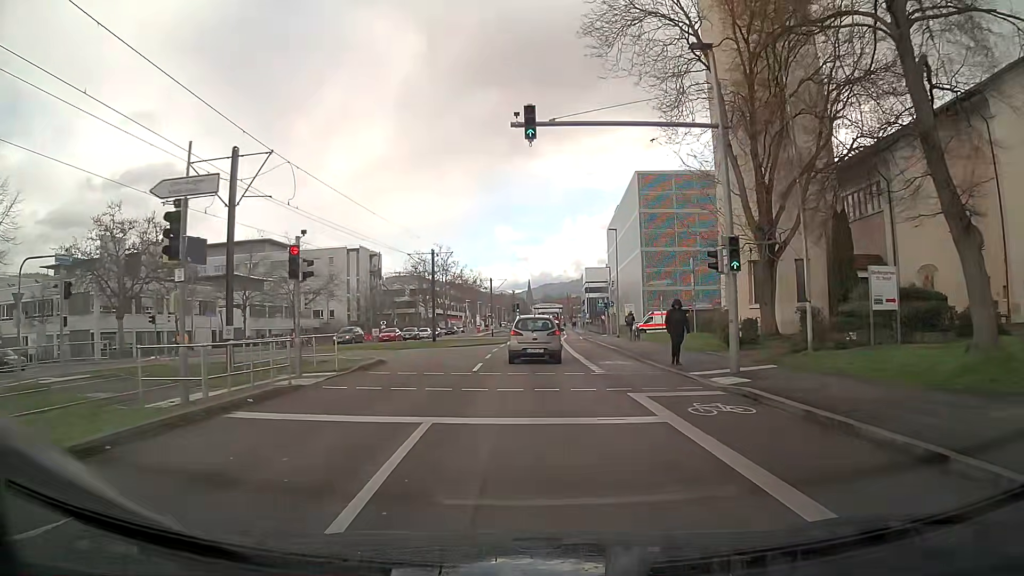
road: secondary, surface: asphalt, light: Day
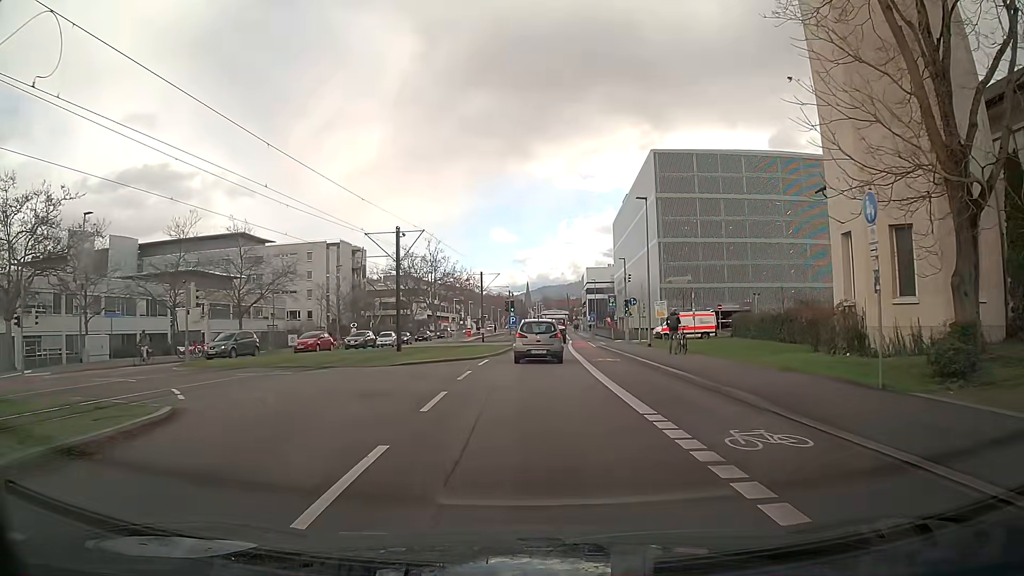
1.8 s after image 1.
(0.0, +14.1) m; 0°
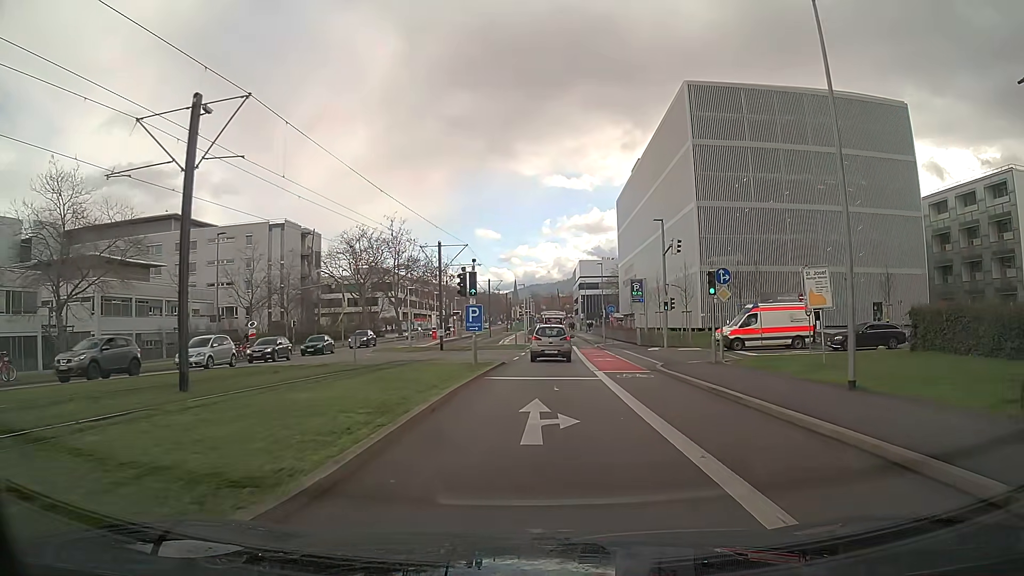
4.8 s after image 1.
(+0.3, +25.0) m; +2°
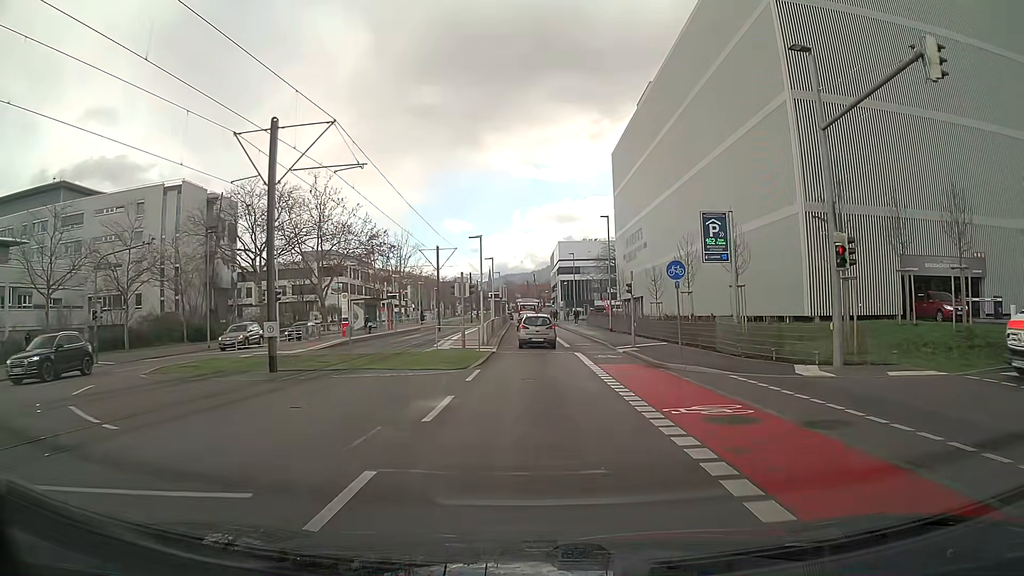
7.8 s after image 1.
(+0.5, +27.4) m; +2°
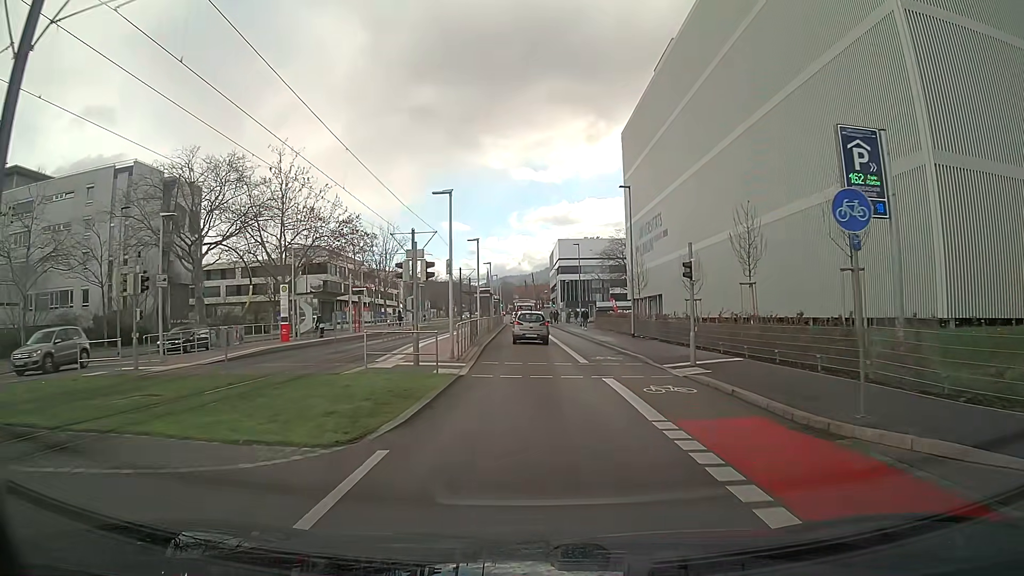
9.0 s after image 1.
(0.0, +11.6) m; 0°
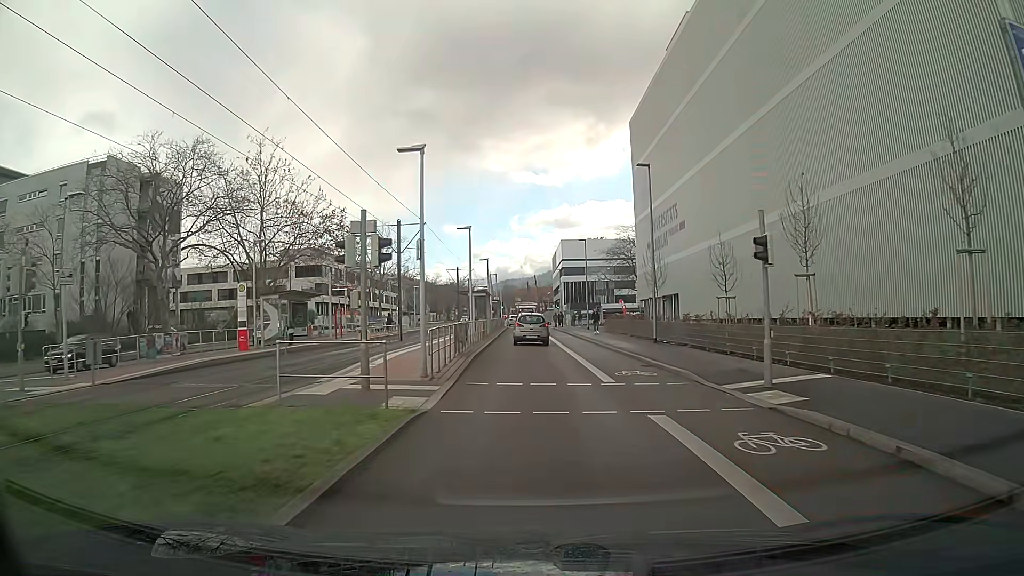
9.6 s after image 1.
(0.0, +5.8) m; 0°
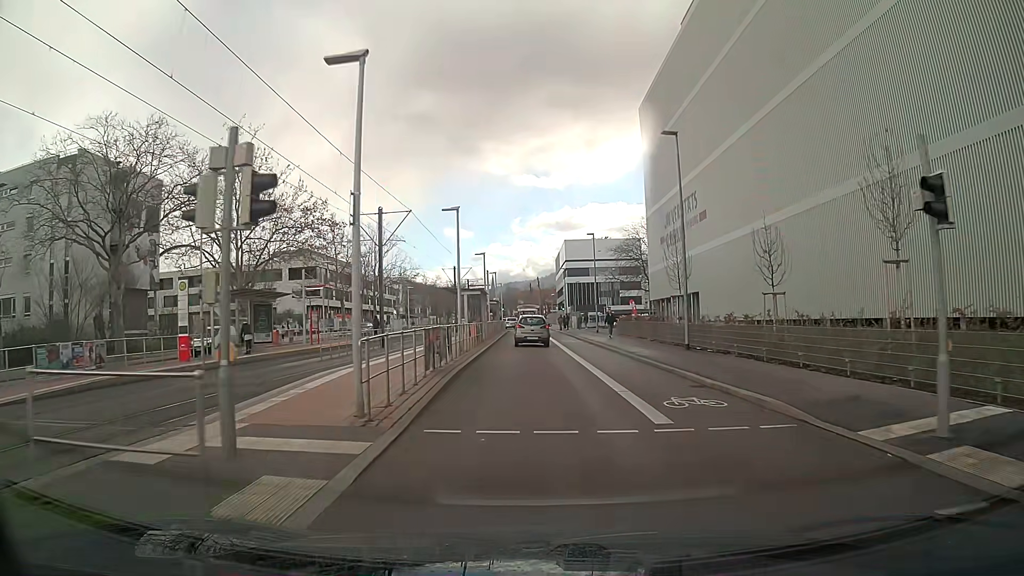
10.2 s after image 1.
(0.0, +5.9) m; 0°
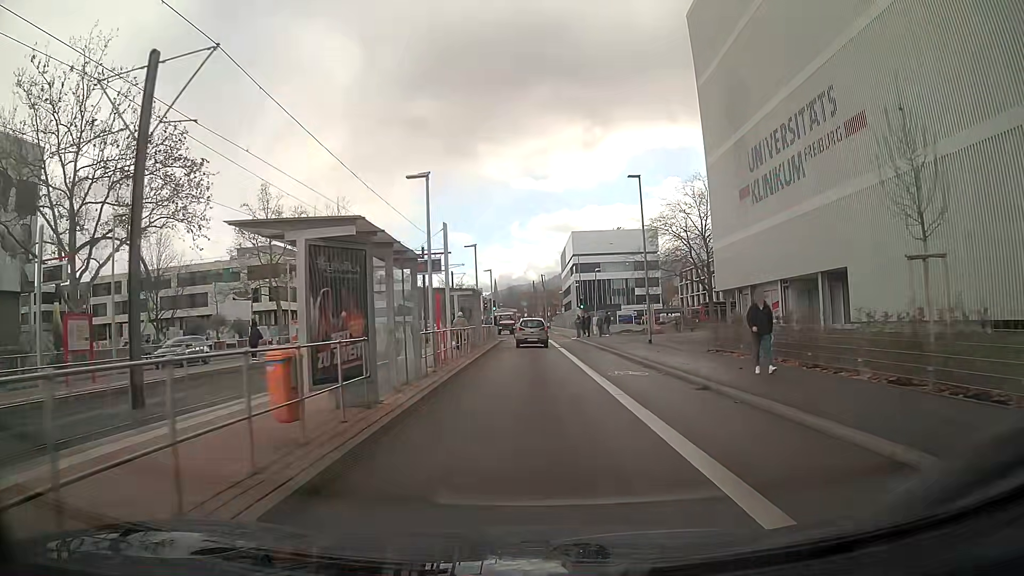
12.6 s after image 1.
(-0.1, +23.5) m; -1°
(0, +10) (0, +20) (0, +30) (0, +40) (0, +50) (0, +60) (0, +70) (-1, +80) (-2, +90) (-2, +100) m
